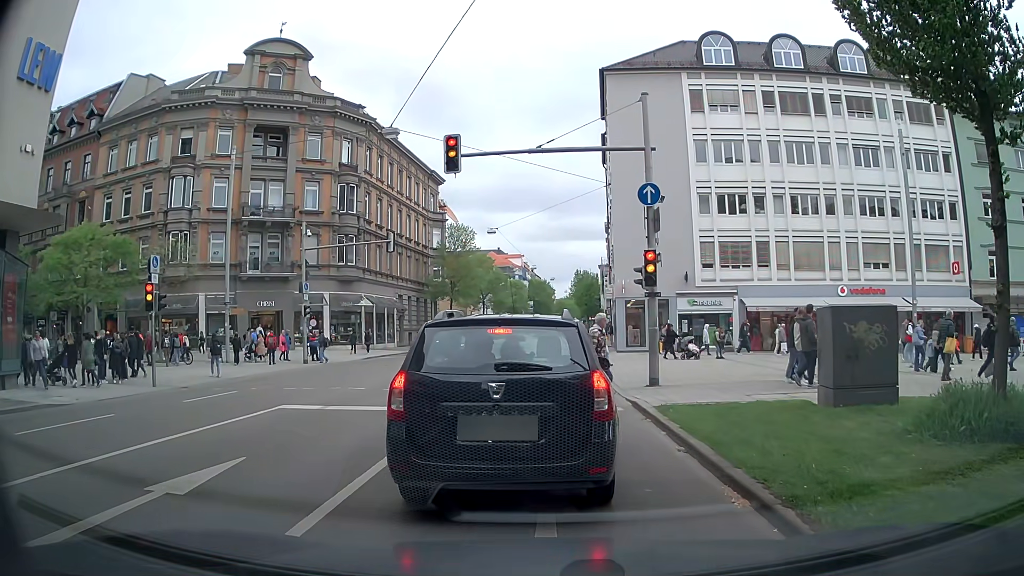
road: secondary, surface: asphalt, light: Day
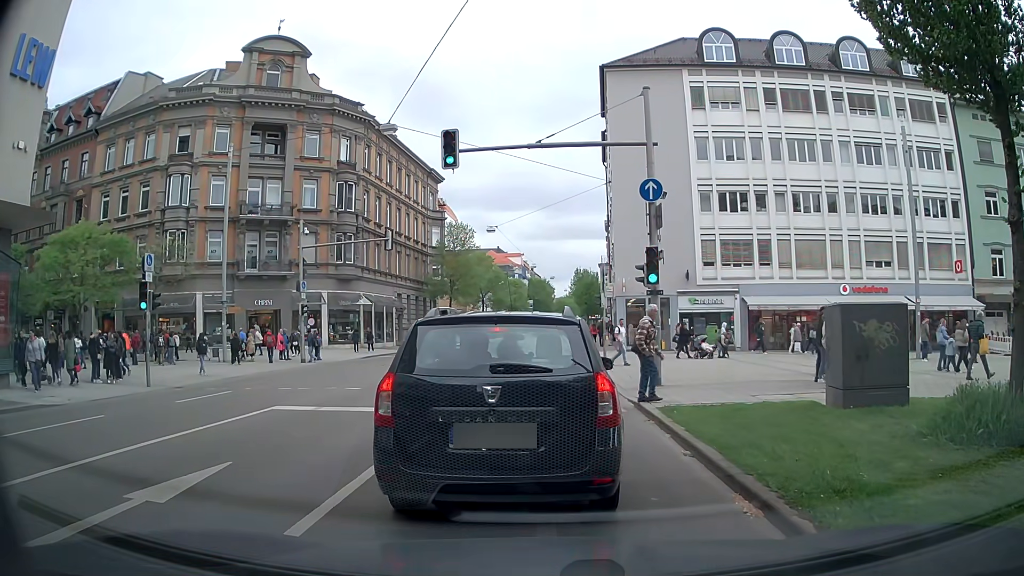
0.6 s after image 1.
(0.0, +0.3) m; 0°
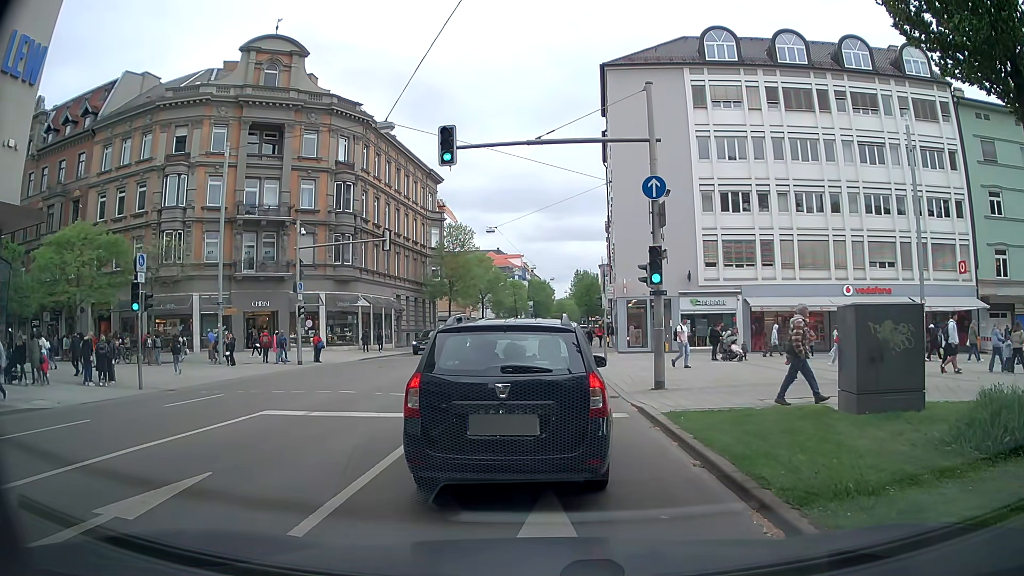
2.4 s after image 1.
(0.0, +0.5) m; 0°
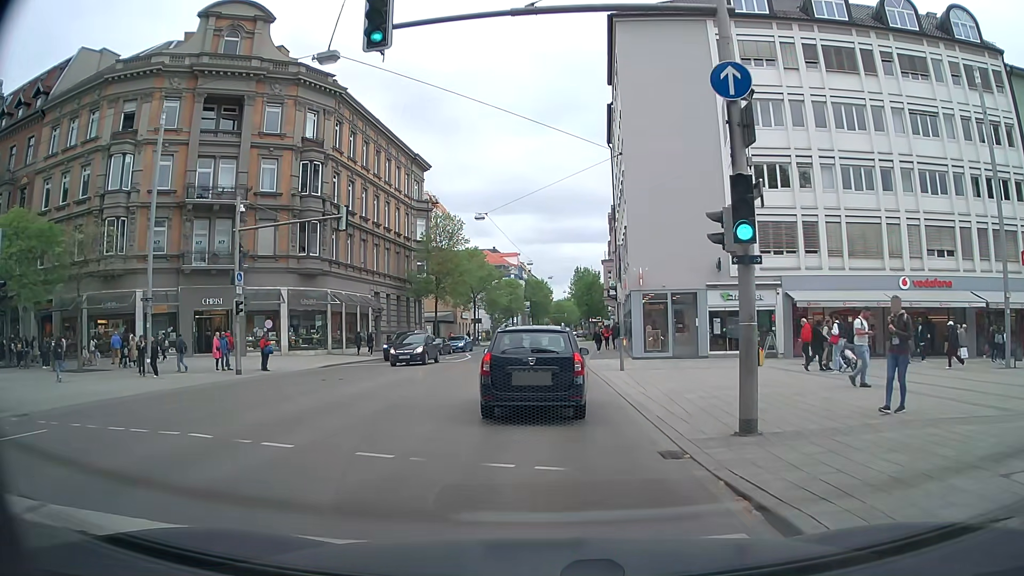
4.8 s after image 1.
(+0.3, +7.6) m; +1°
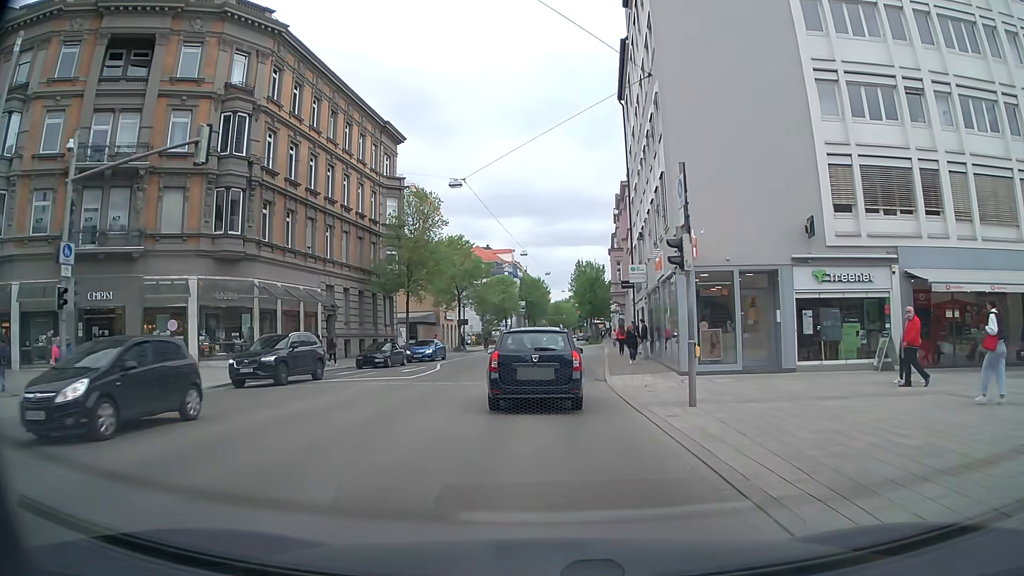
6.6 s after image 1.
(+0.2, +11.8) m; +1°
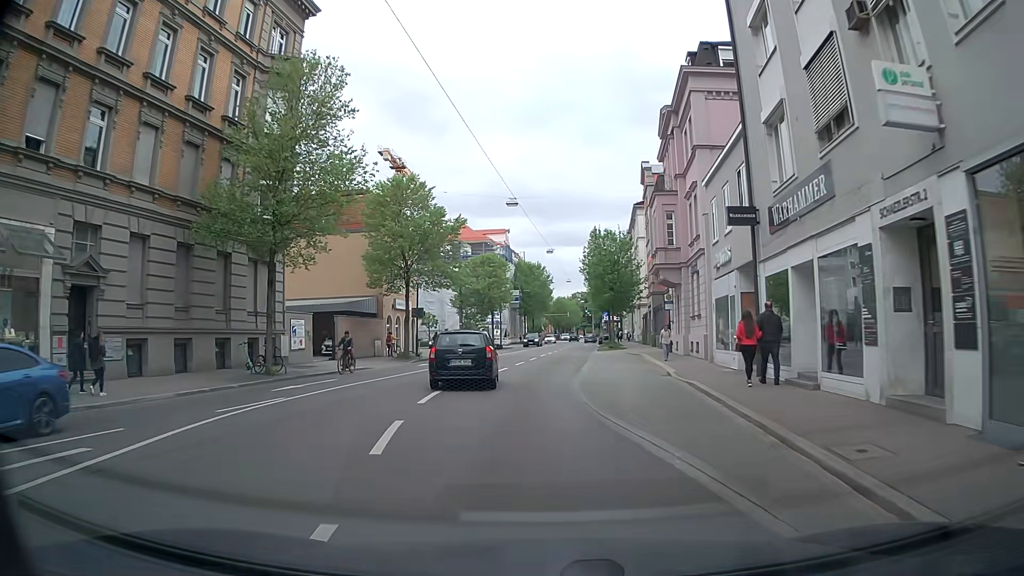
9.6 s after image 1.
(+0.3, +25.7) m; 0°
